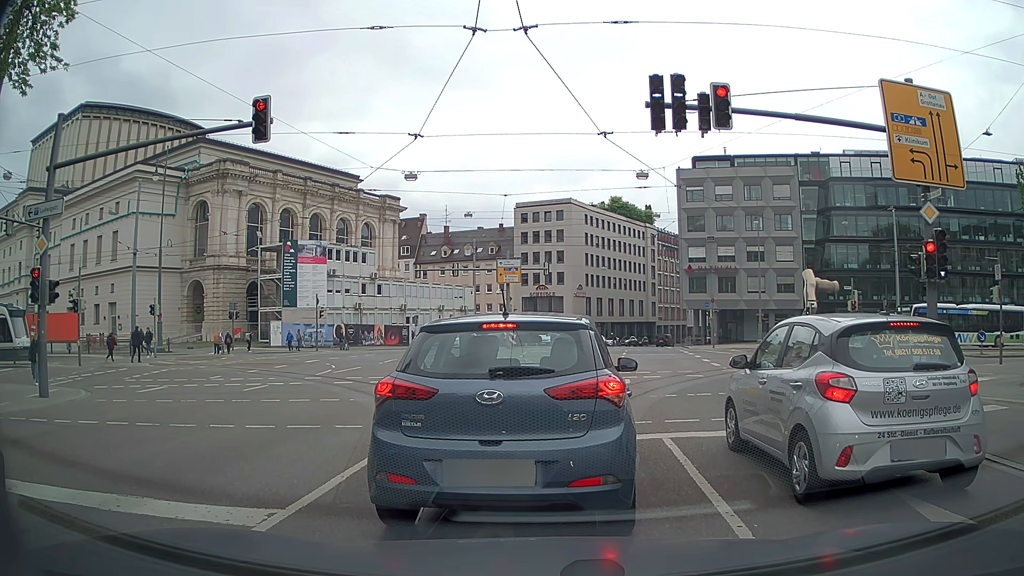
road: secondary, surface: asphalt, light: Day
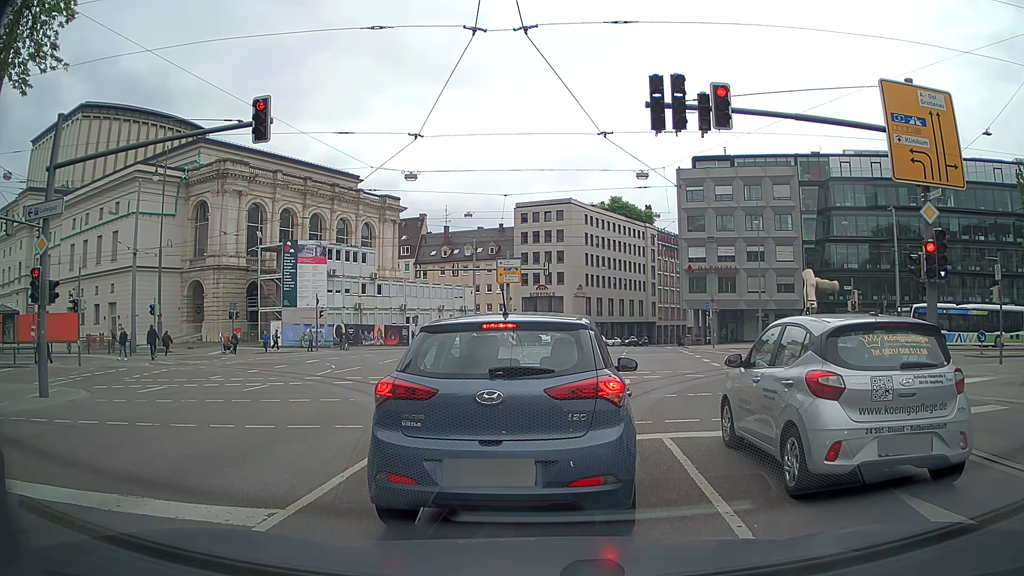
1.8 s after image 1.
(0.0, 0.0) m; 0°
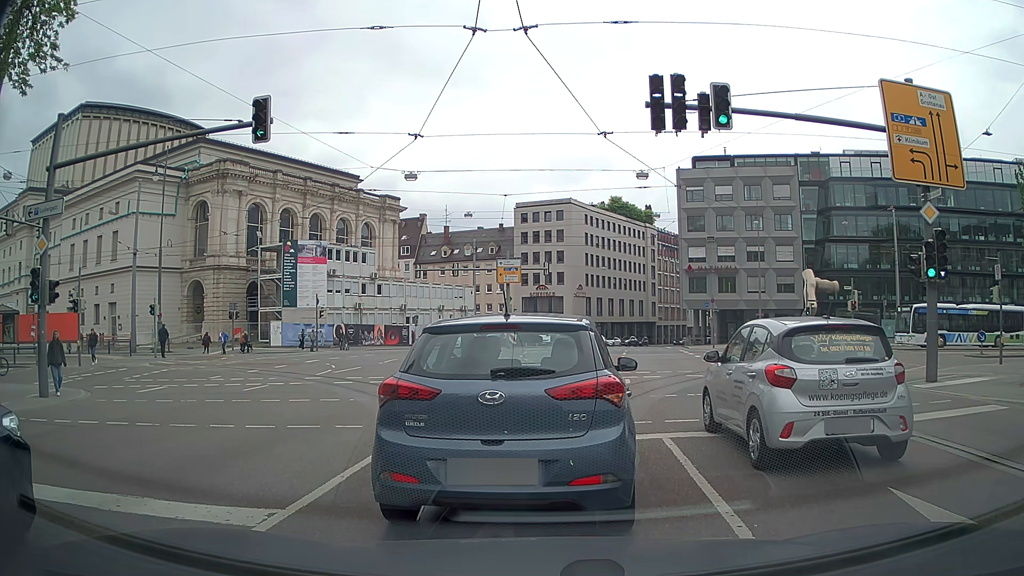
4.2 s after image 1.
(0.0, 0.0) m; 0°
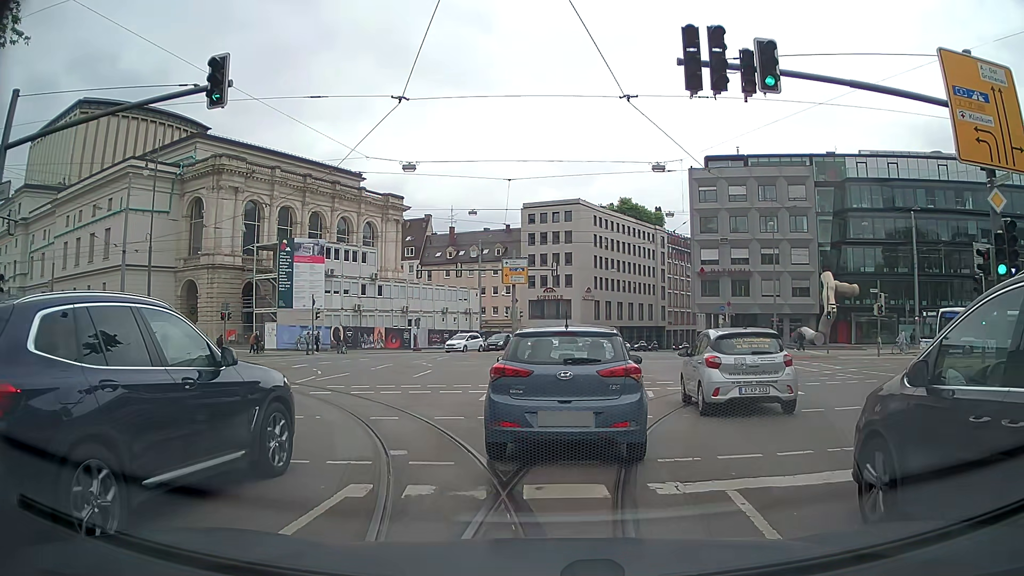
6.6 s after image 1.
(0.0, +2.9) m; +1°
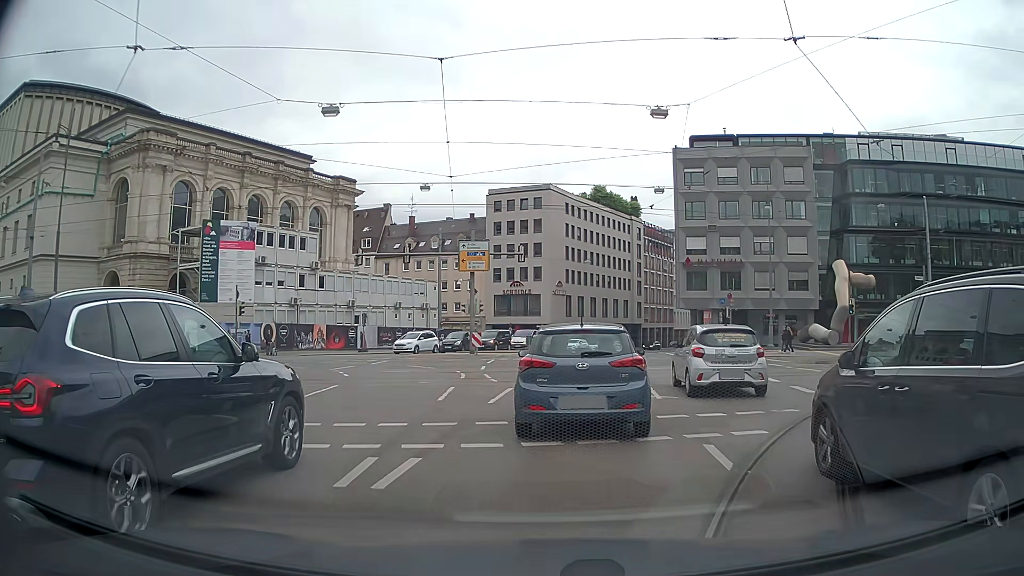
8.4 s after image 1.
(+0.1, +8.7) m; +3°
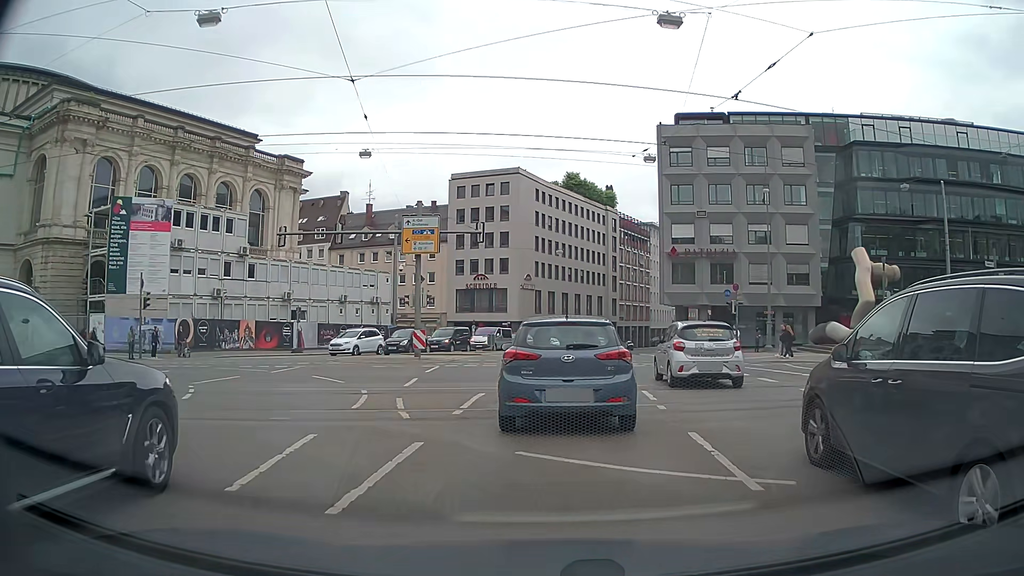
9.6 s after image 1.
(+0.2, +8.2) m; +1°
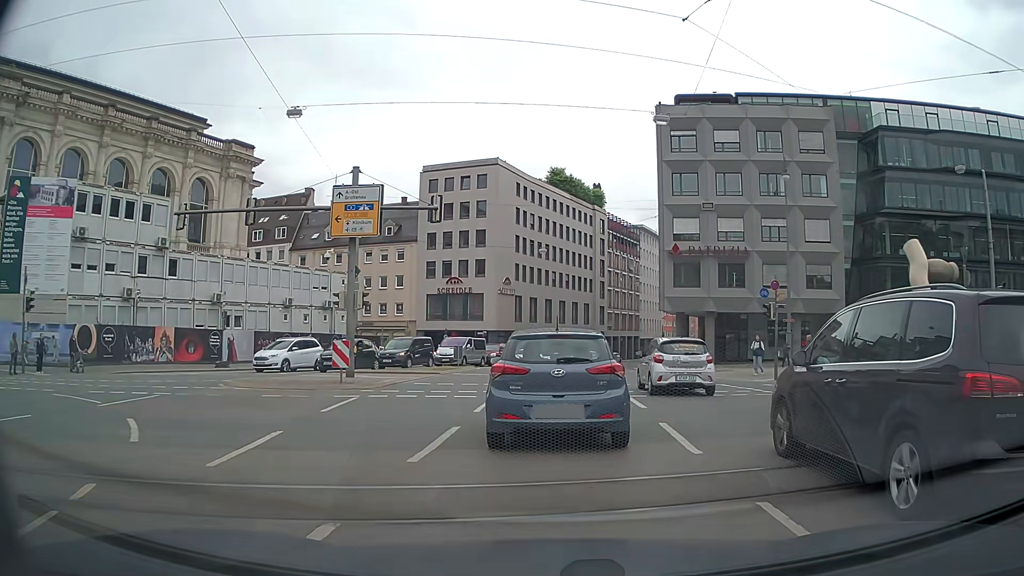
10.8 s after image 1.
(+0.3, +8.8) m; +2°
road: tertiary
